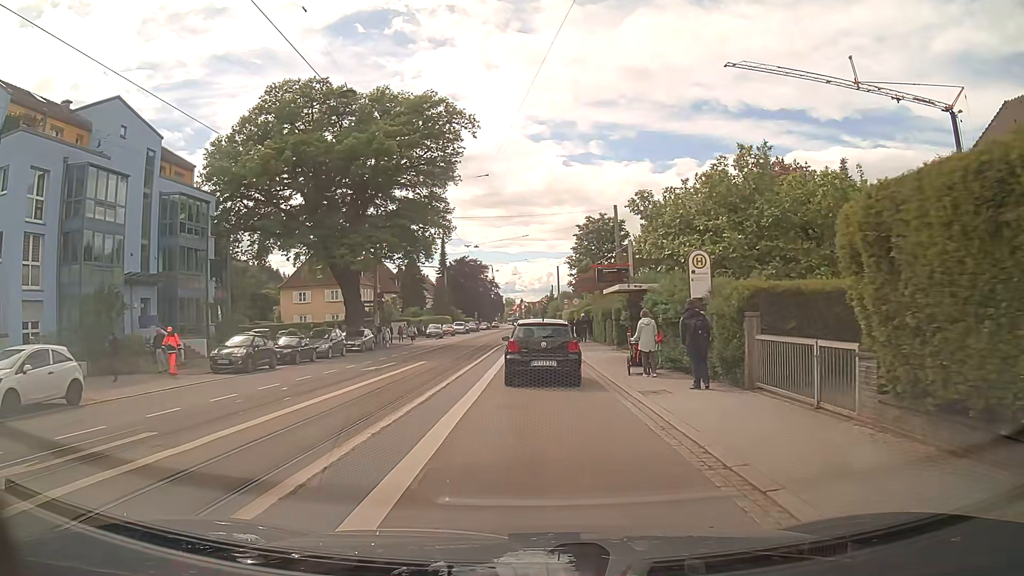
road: tertiary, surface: asphalt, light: Day
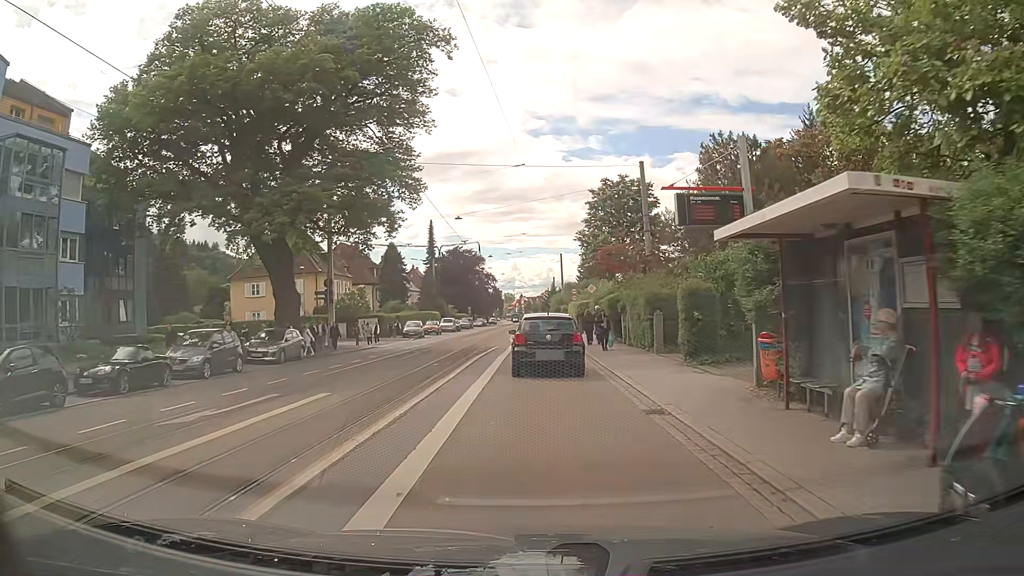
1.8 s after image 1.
(-0.3, +14.6) m; -1°
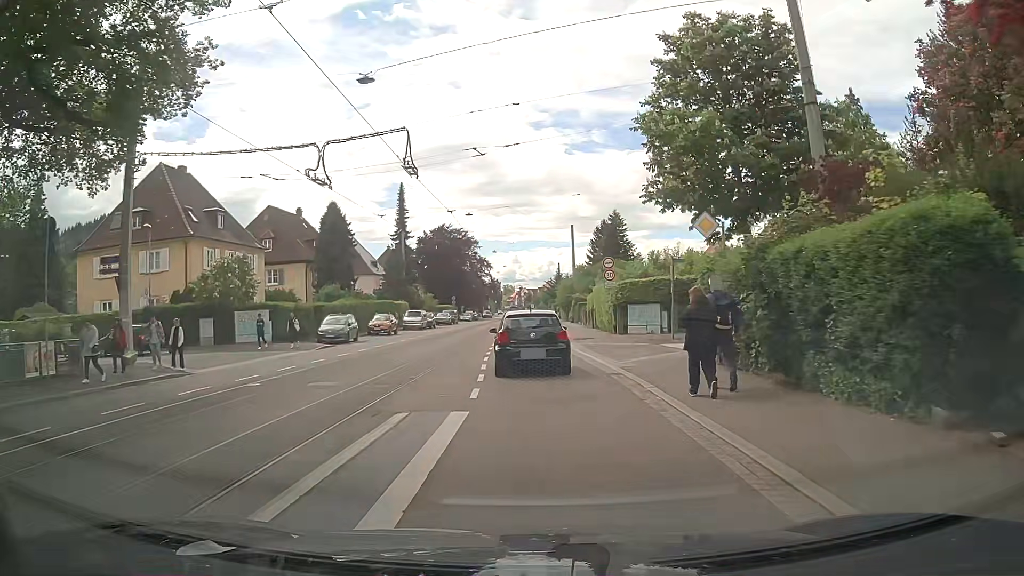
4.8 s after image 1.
(+0.2, +26.5) m; 0°
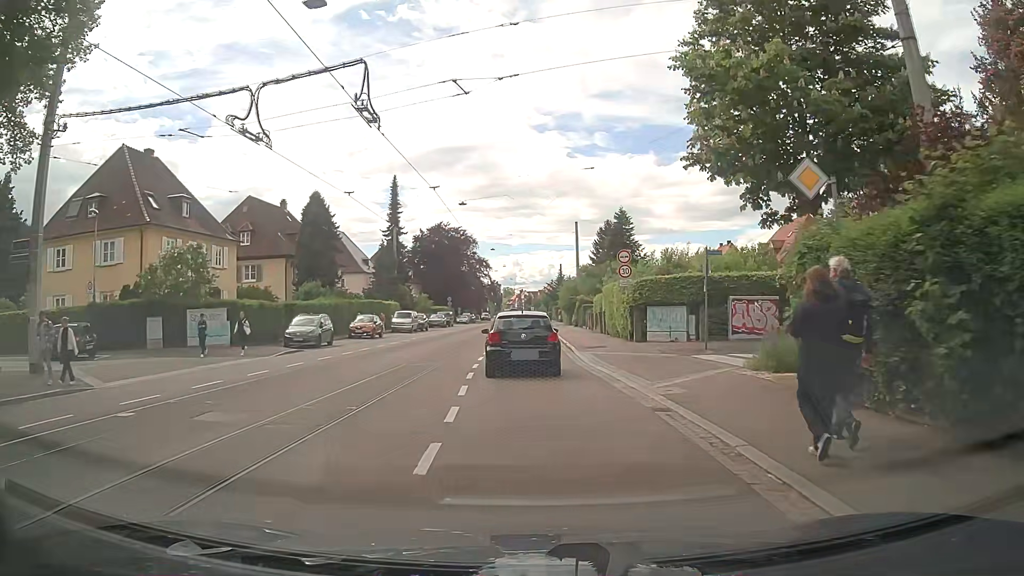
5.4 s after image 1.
(0.0, +5.4) m; 0°
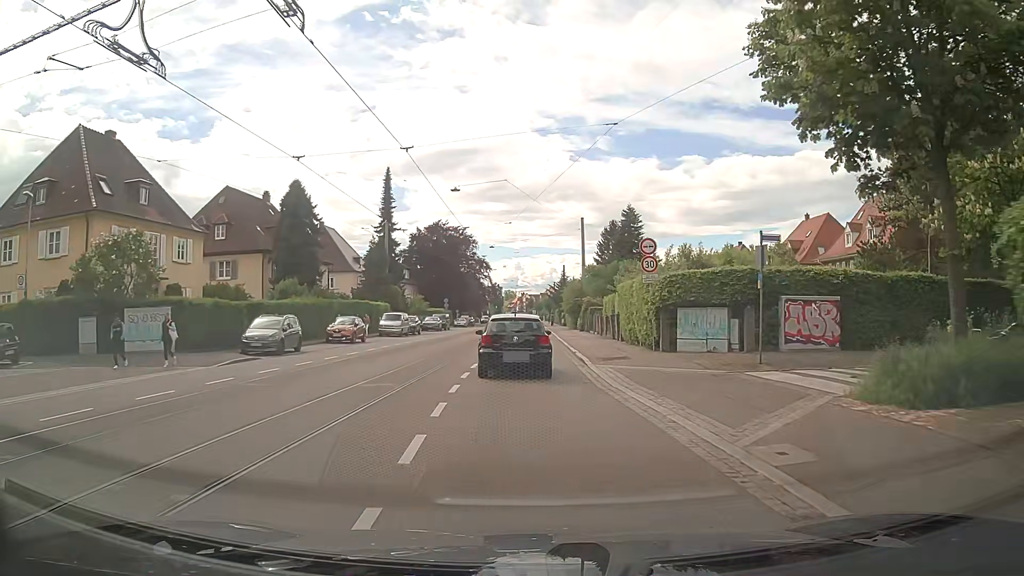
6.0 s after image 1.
(0.0, +5.5) m; 0°
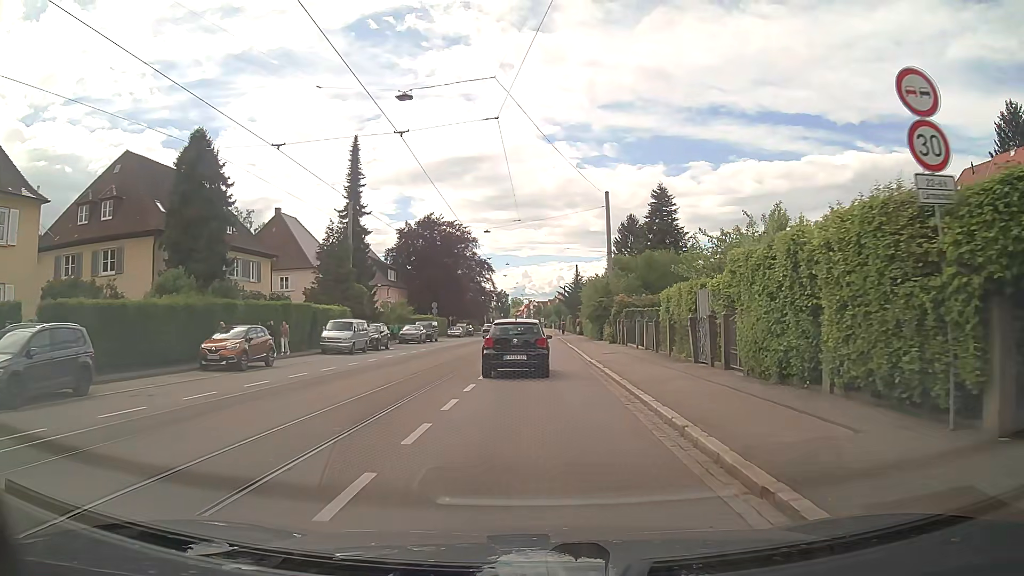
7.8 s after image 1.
(0.0, +17.0) m; 0°
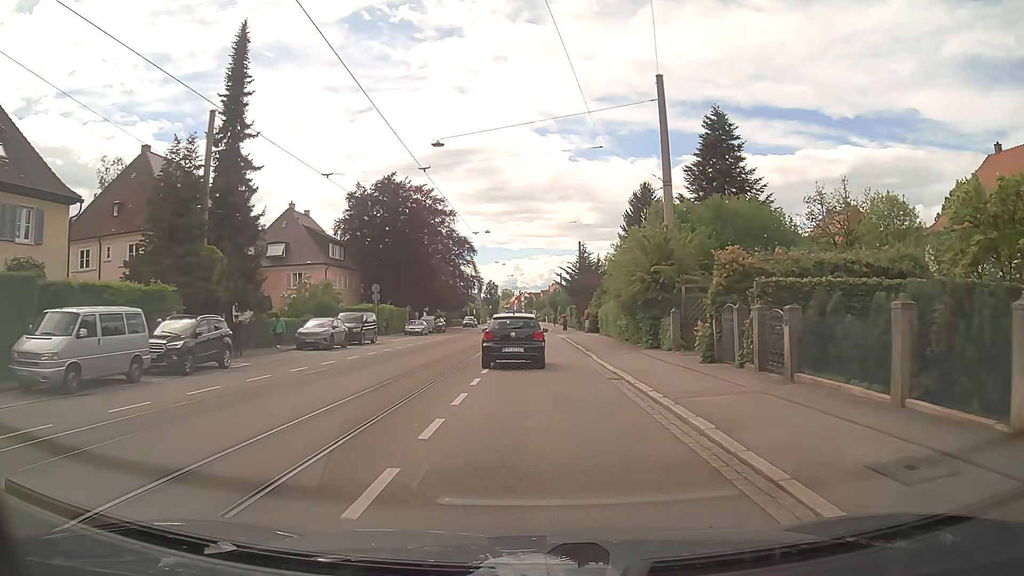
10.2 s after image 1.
(+0.1, +24.1) m; +1°
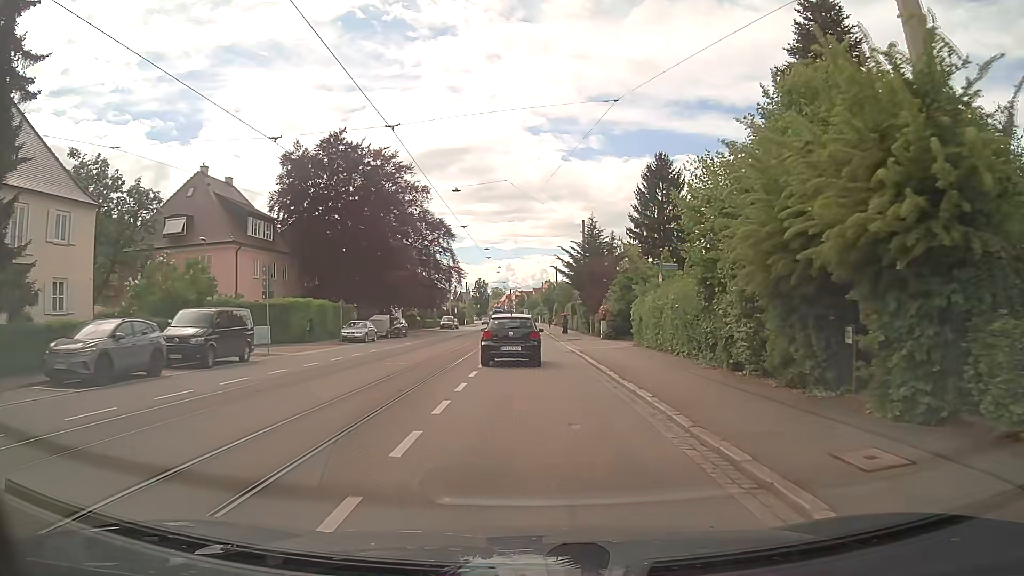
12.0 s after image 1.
(+0.2, +19.0) m; +1°
(0, +10) (0, +20) (0, +30) (0, +40) (0, +50) (0, +60) (0, +70) (0, +80) (0, +90) (0, +100) m
